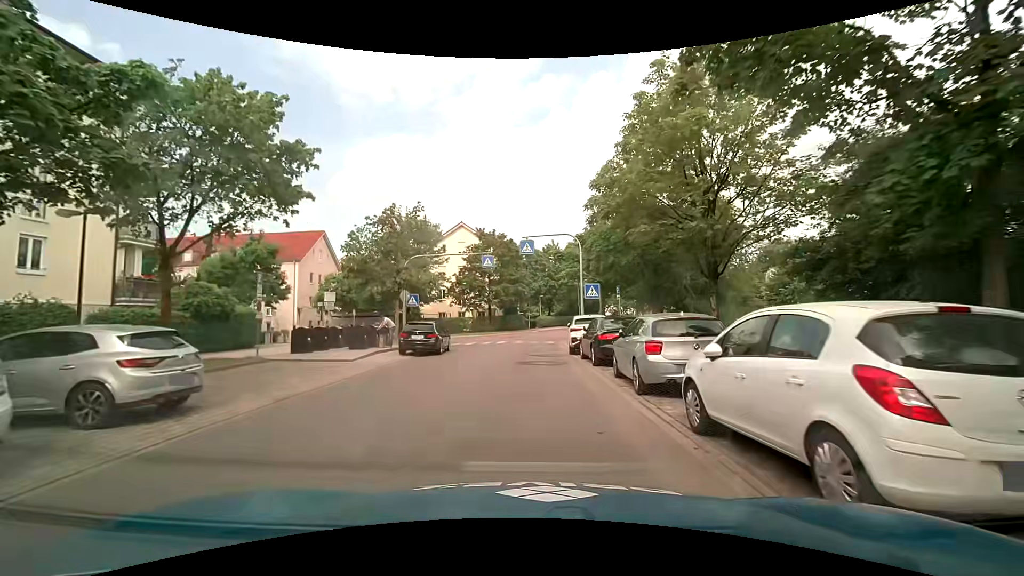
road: residential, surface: asphalt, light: Day
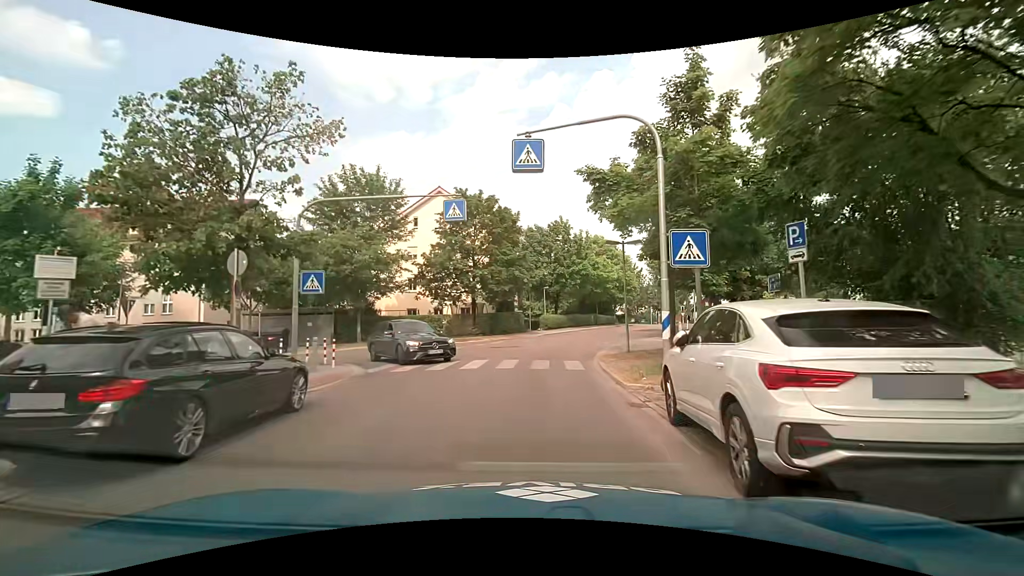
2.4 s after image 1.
(-0.1, +16.0) m; 0°
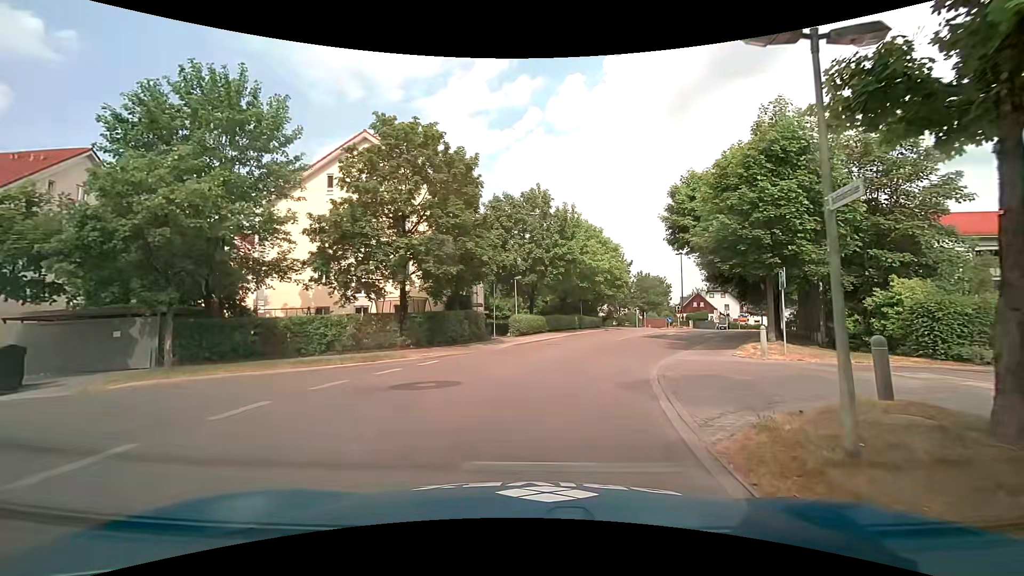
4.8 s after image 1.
(+0.2, +13.5) m; +3°
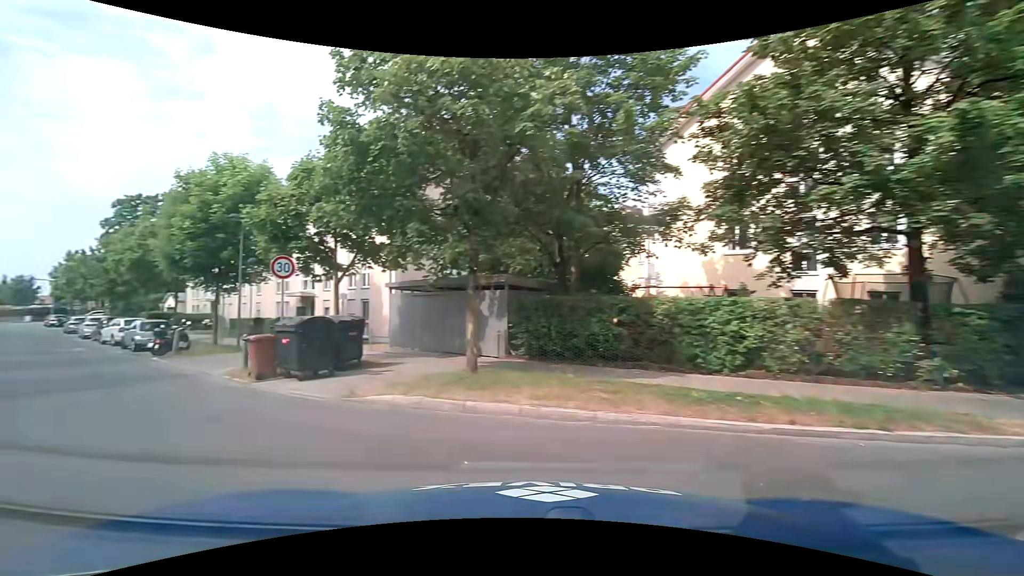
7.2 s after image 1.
(-2.8, +10.3) m; -48°
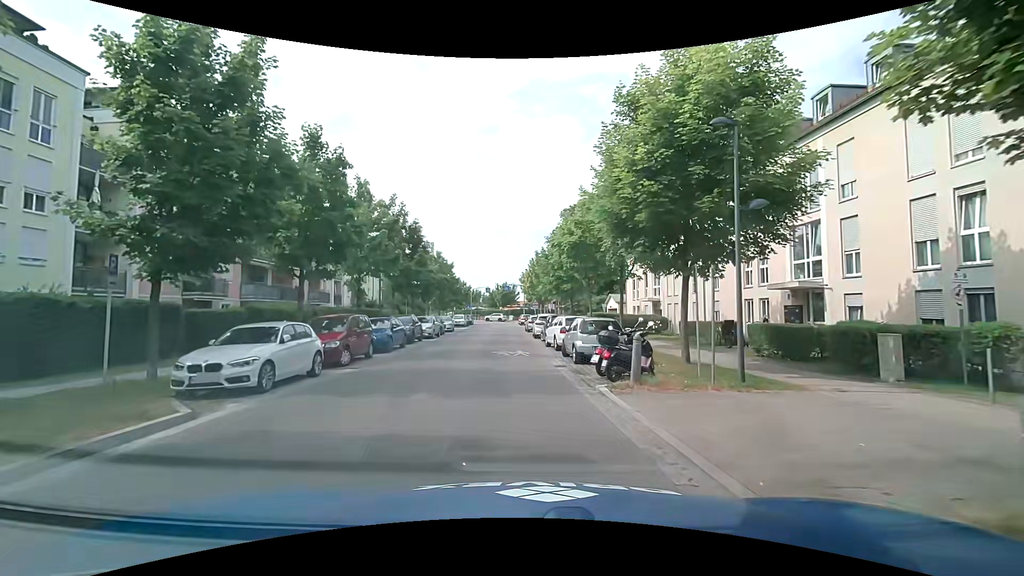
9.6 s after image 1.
(-6.3, +11.2) m; -43°
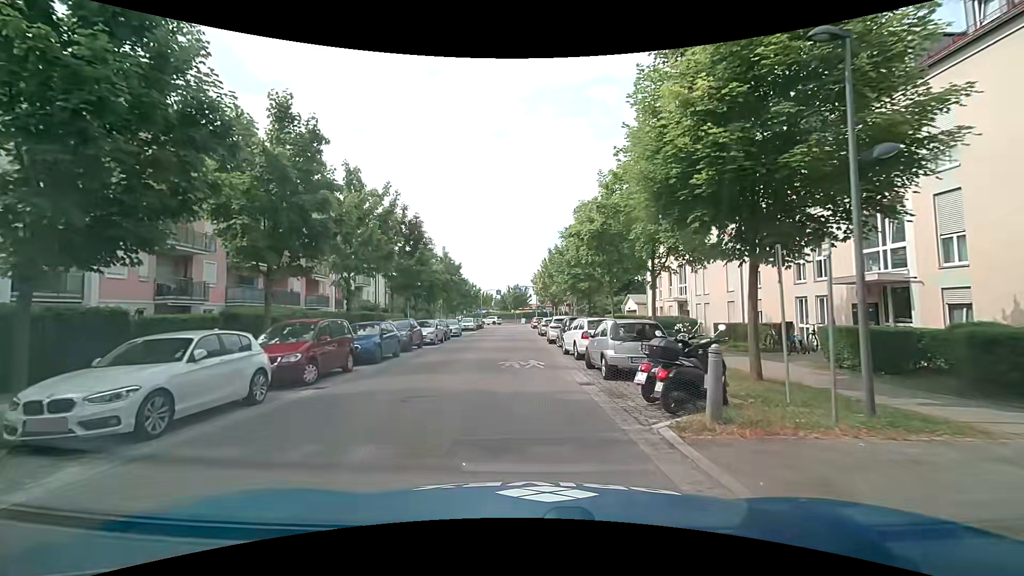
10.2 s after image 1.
(-0.1, +3.5) m; -1°
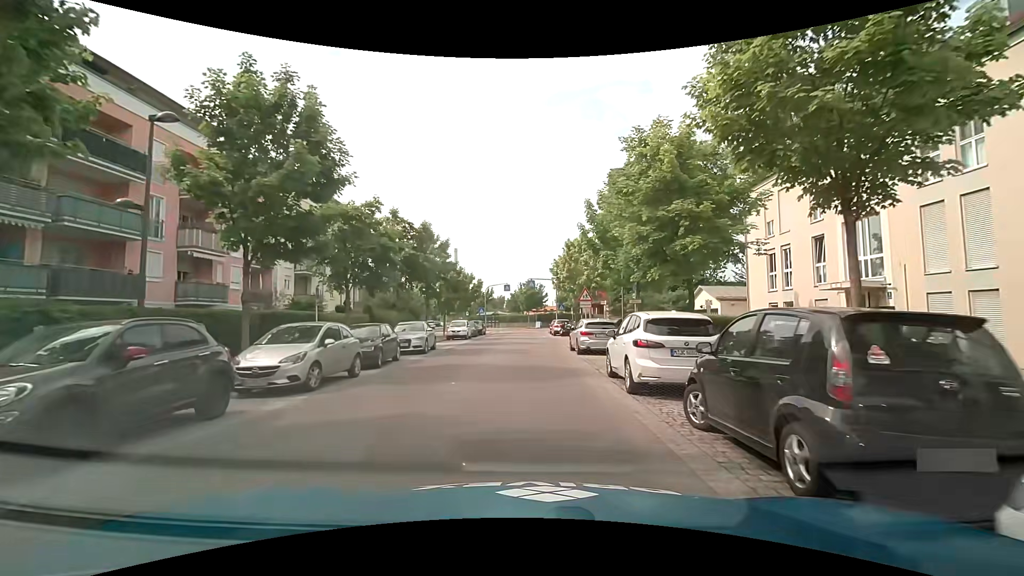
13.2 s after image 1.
(-0.5, +18.6) m; -1°
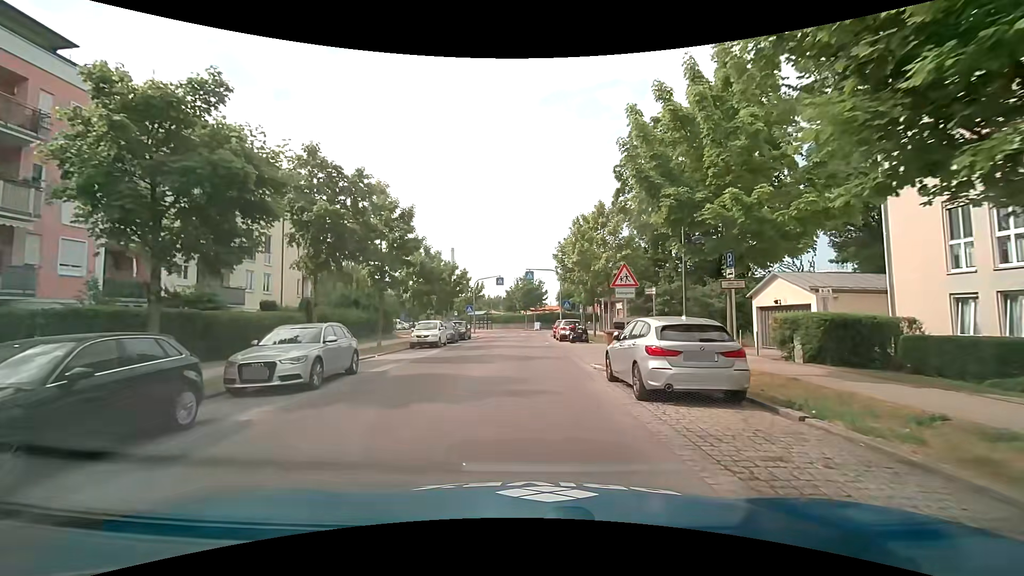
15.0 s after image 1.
(-0.1, +11.4) m; 0°
(0, +10) (0, +20) (0, +30) (0, +40) (0, +50) (-1, +60) (-5, +69) (-12, +76) (-18, +84) (-21, +93) m
